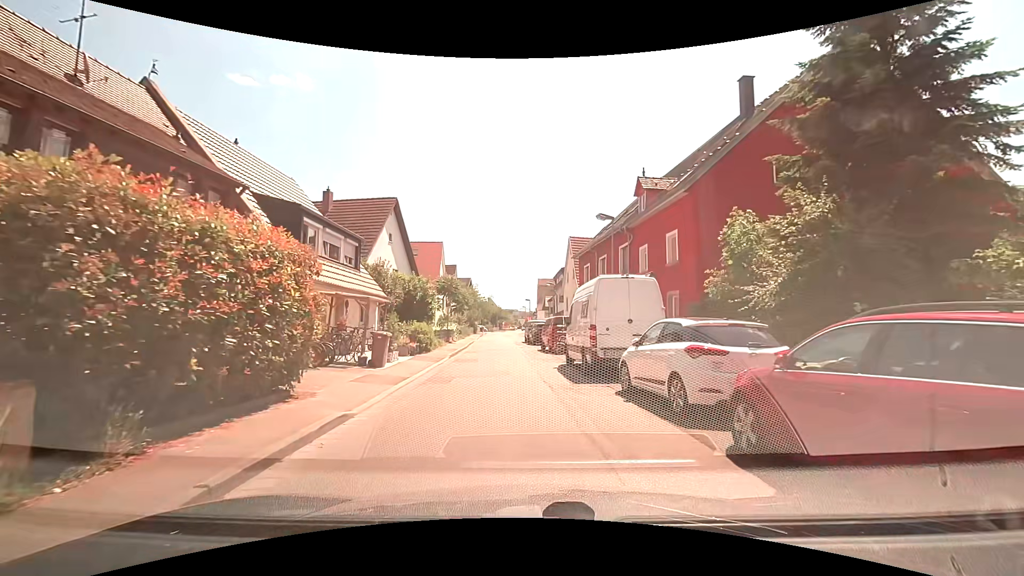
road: tertiary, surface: asphalt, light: Day
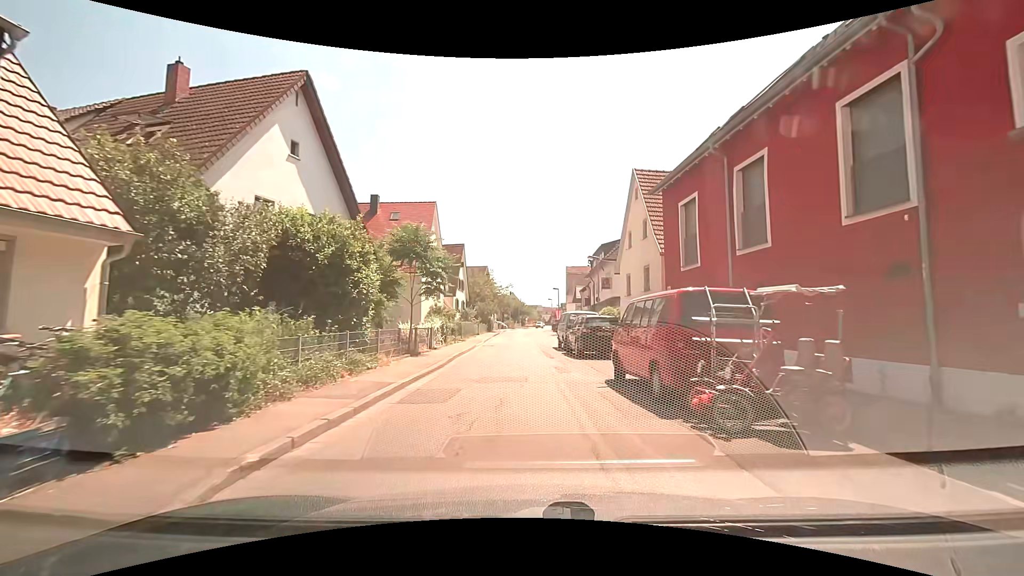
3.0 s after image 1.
(-0.9, +17.9) m; -5°
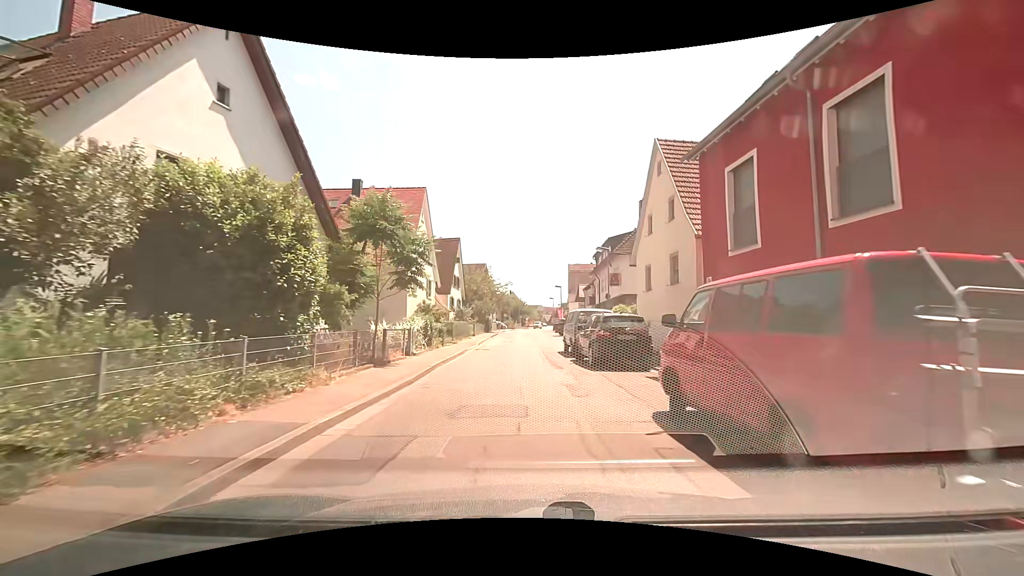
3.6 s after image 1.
(0.0, +4.3) m; 0°
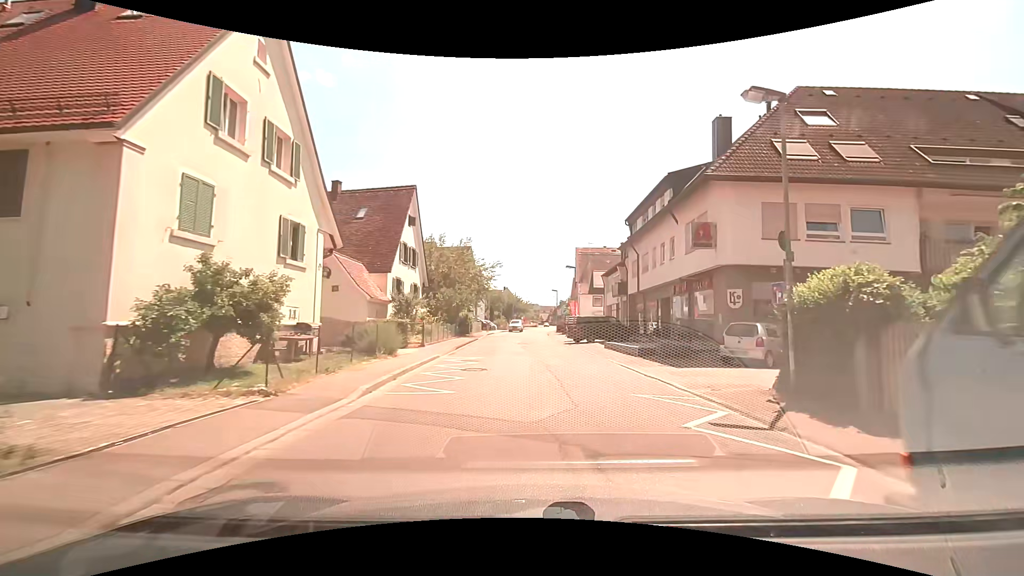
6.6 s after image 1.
(-0.2, +21.6) m; -1°
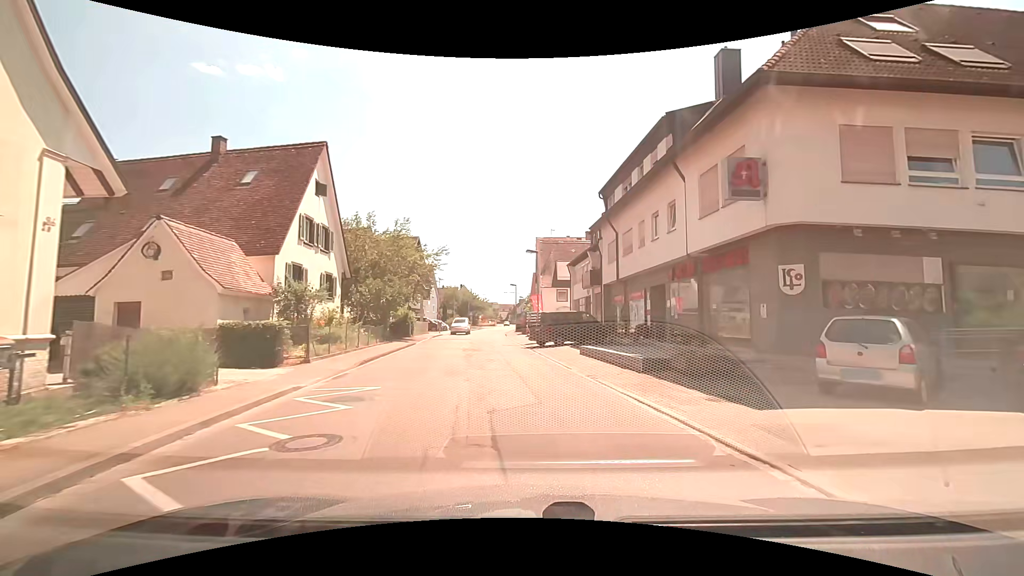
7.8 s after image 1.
(+0.5, +8.3) m; +7°
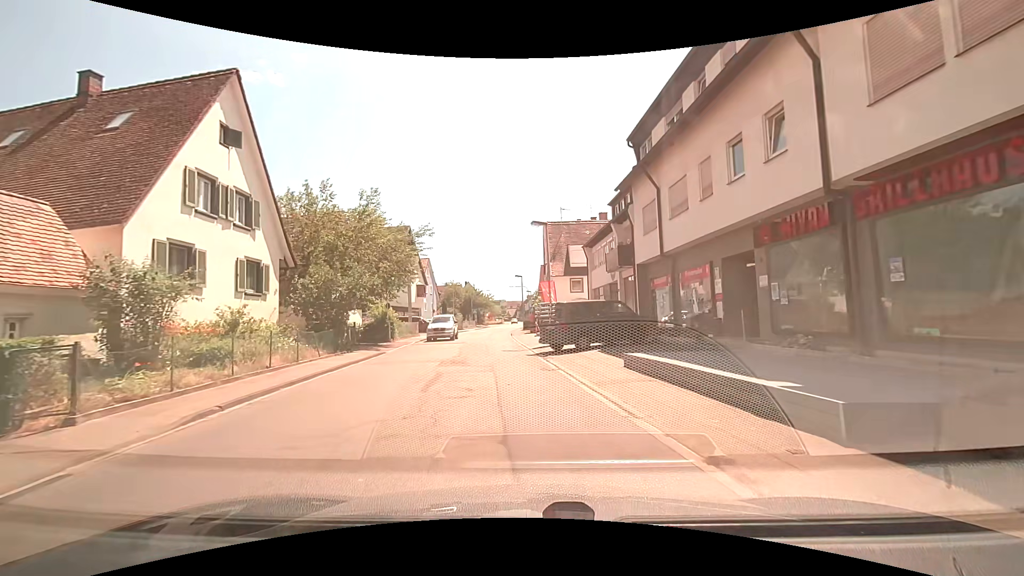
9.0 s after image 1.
(-0.1, +8.4) m; -2°
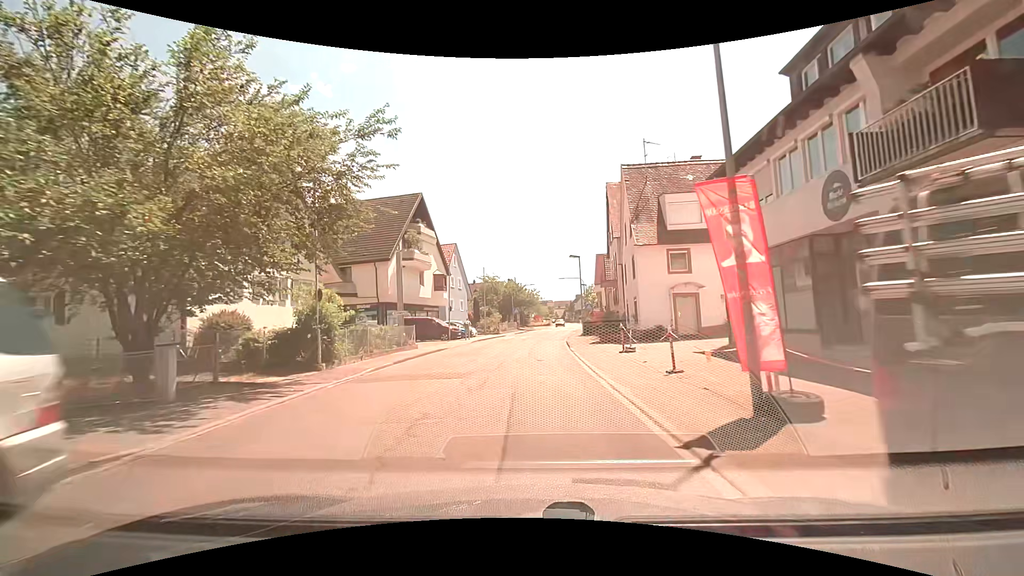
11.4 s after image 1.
(-0.9, +17.6) m; -5°
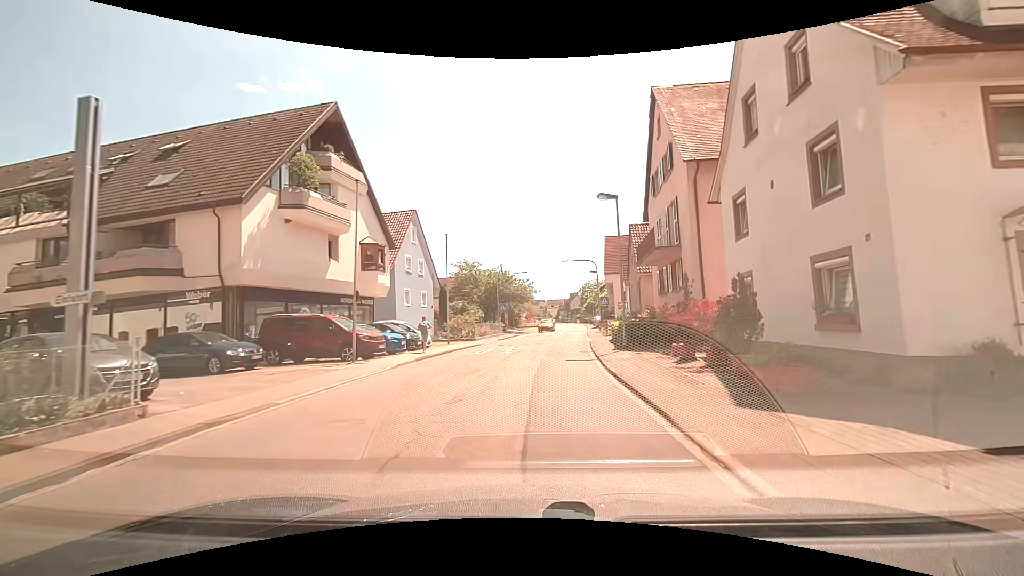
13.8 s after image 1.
(-0.1, +18.6) m; -1°
(0, +10) (+1, +20) (+2, +30) (+4, +40) (+5, +50) (+7, +60) (+8, +70) (+9, +79) (+10, +89) (+12, +99) m
